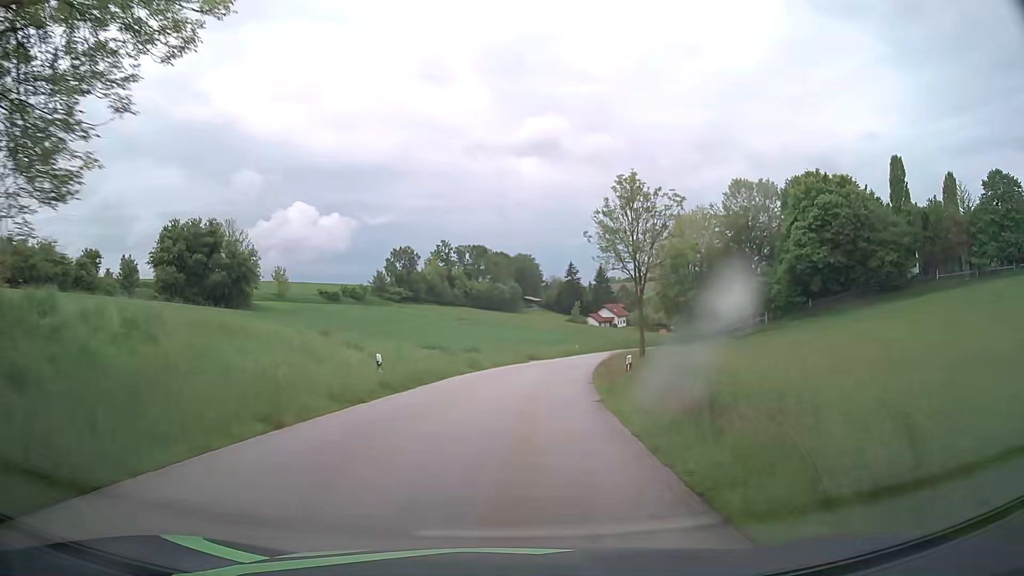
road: tertiary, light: Day
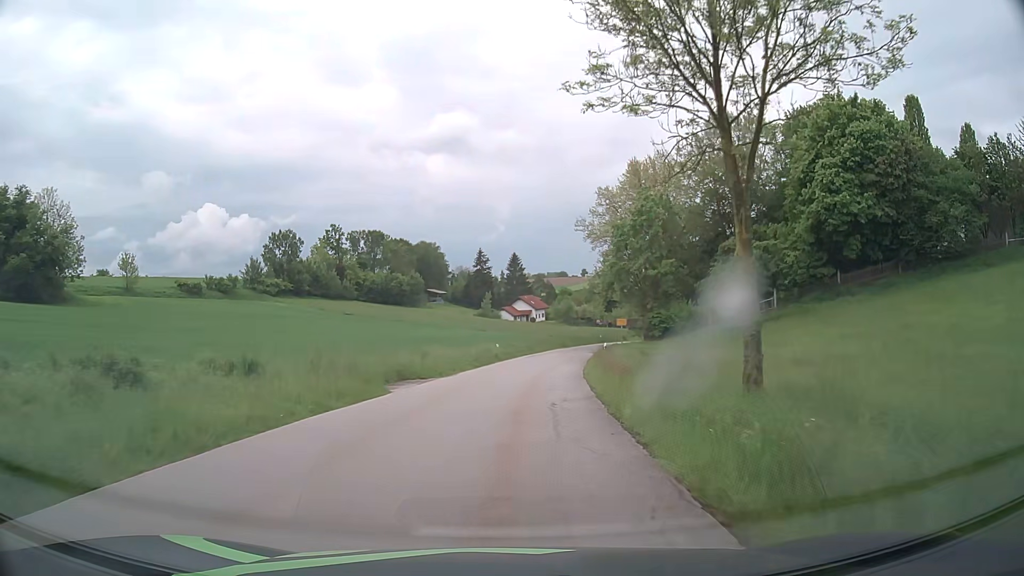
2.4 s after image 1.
(+2.3, +30.4) m; +8°
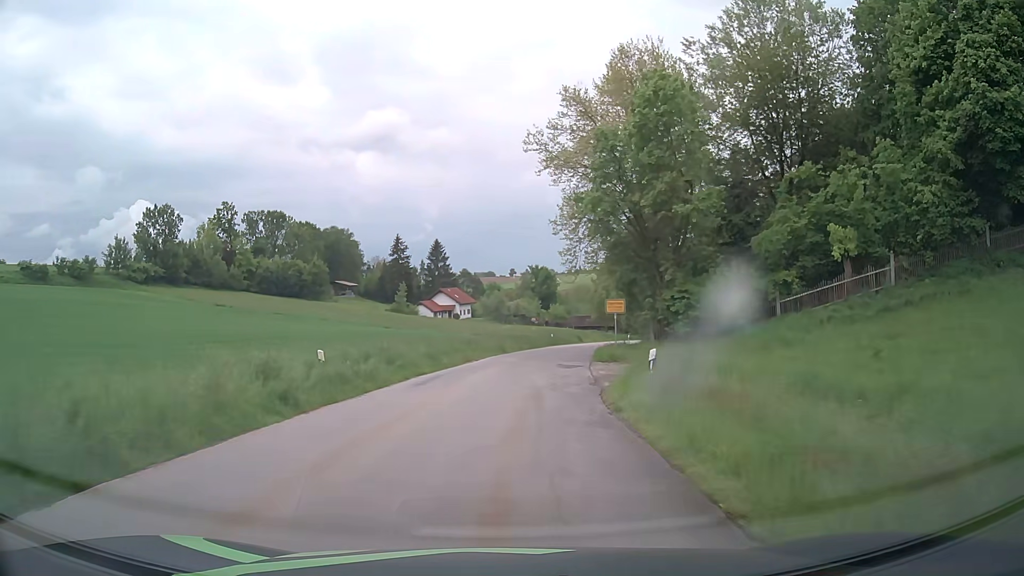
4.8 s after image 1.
(+1.6, +30.6) m; +6°
(0, +10) (+1, +20) (+2, +30) (+3, +40) (+5, +50) (+7, +59) (+9, +69) (+12, +79) (+15, +88) (+18, +98) m
